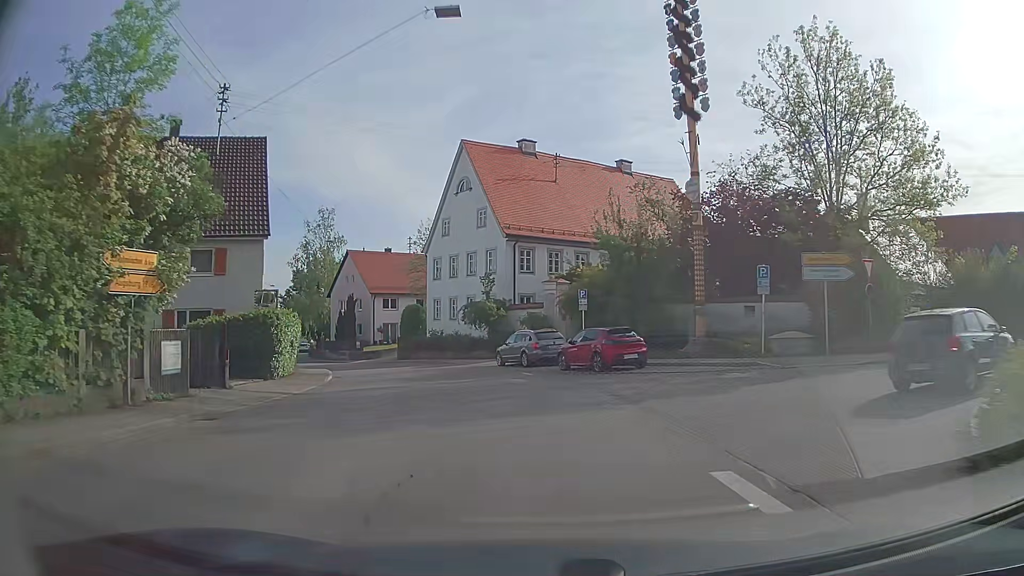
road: secondary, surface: asphalt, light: Day
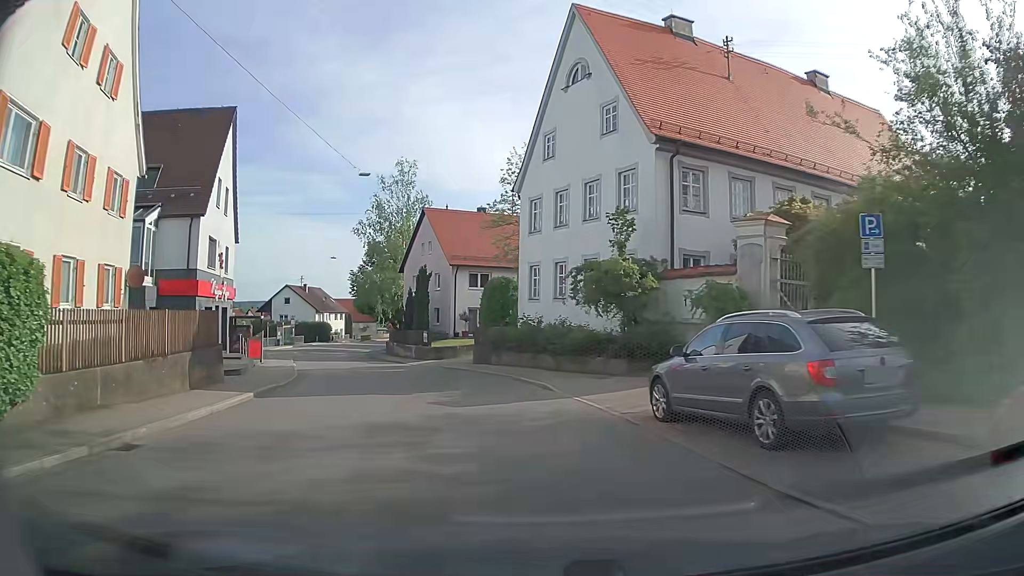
(-1.8, +20.2) m; -12°
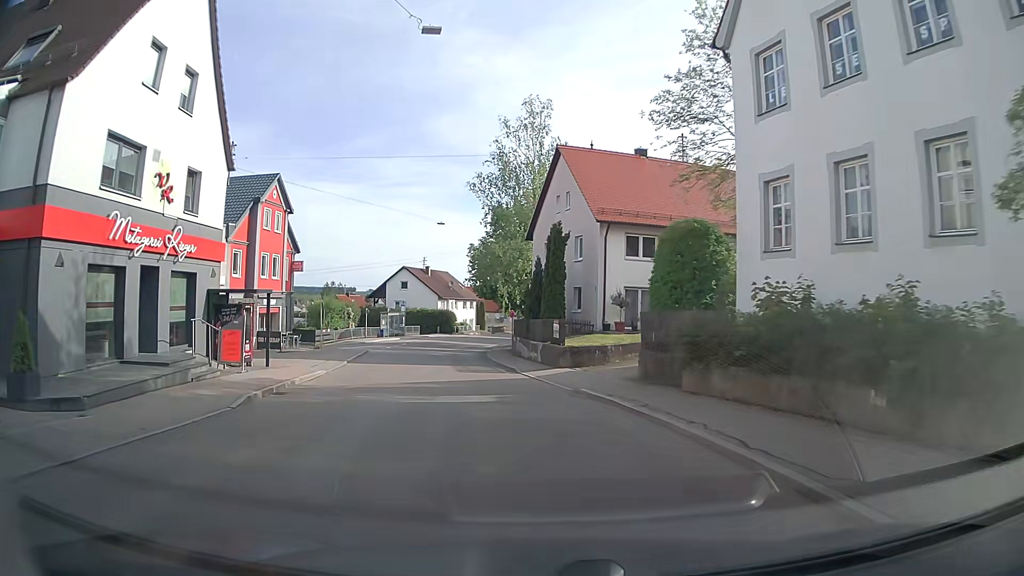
(-1.6, +16.3) m; -12°
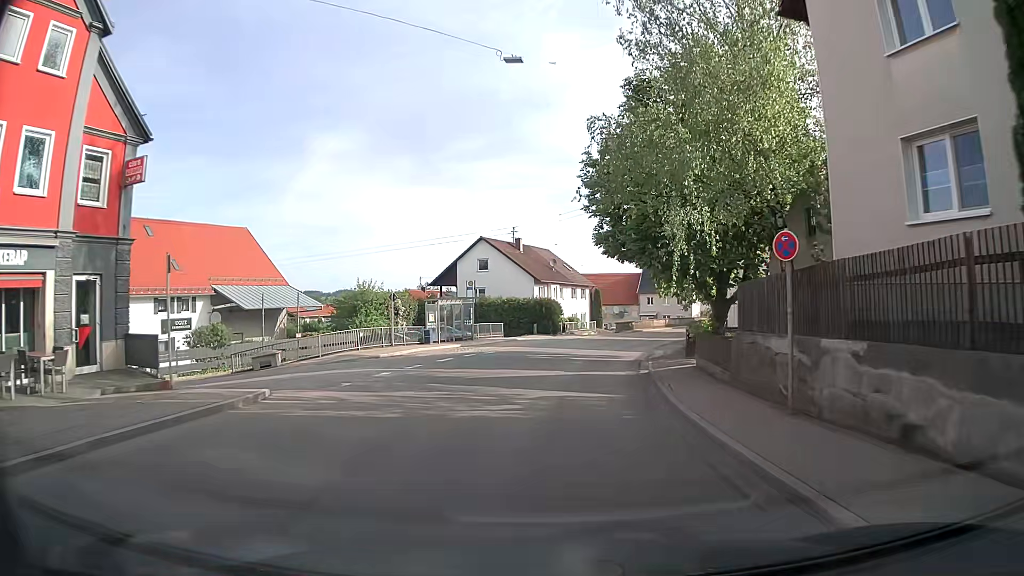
(-3.6, +30.2) m; -9°
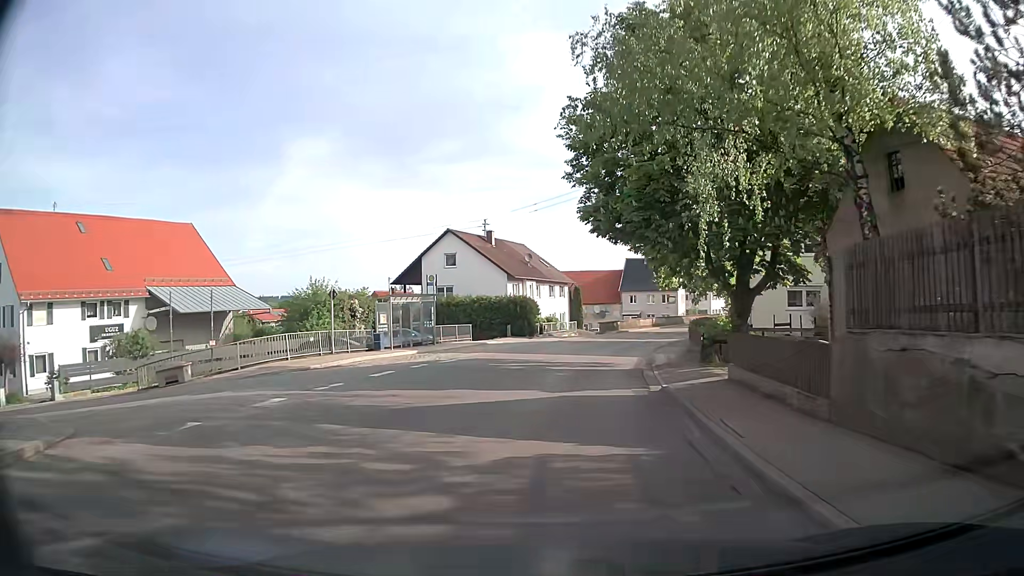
(+0.1, +6.4) m; +1°
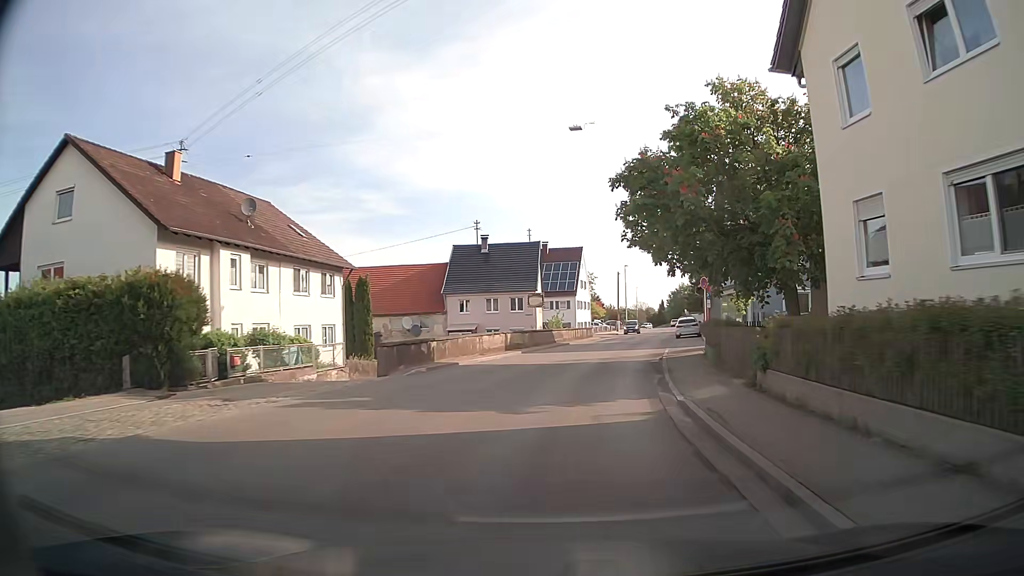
(+3.9, +33.8) m; +15°
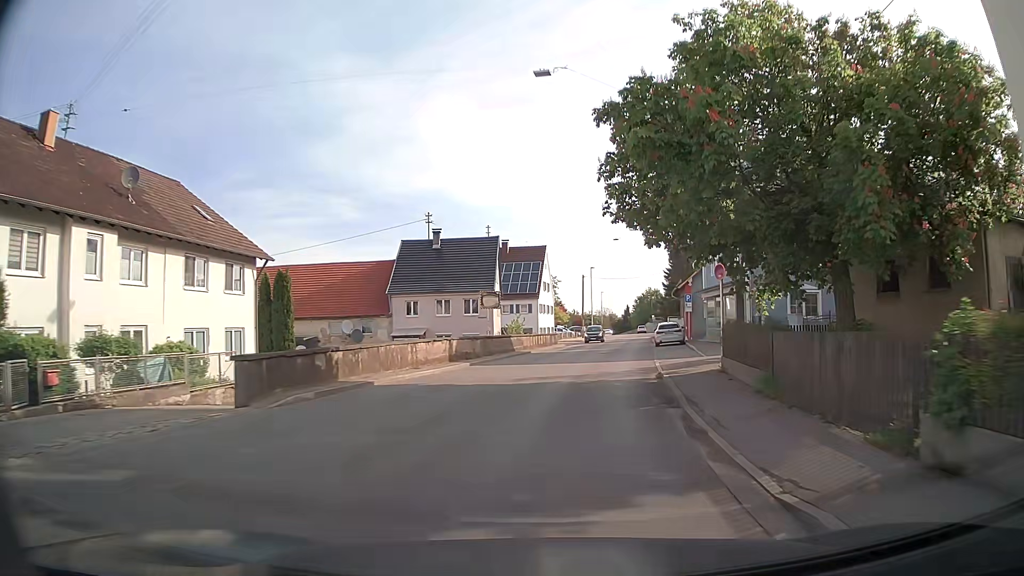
(+0.2, +7.1) m; +3°
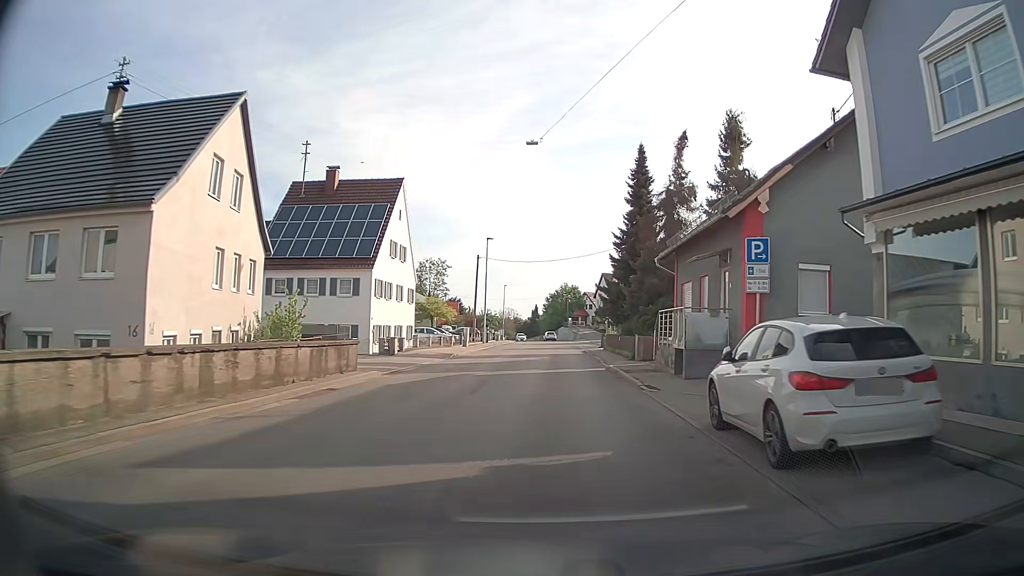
(+3.4, +35.3) m; +7°
(0, +10) (+1, +20) (+1, +30) (+2, +40) (+2, +50) (+3, +60) (+3, +70) (+3, +80) (+3, +90) (+3, +100) m
